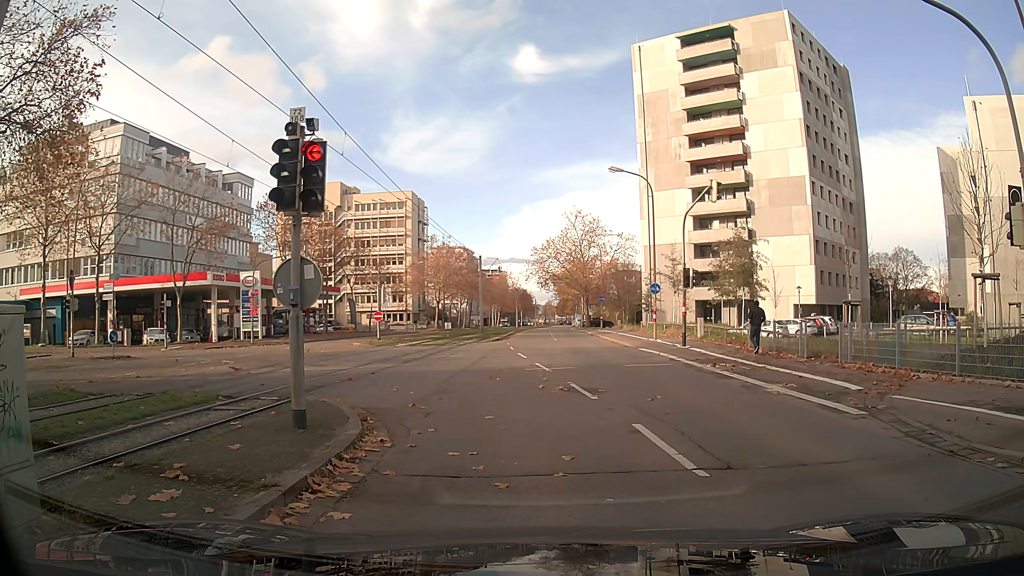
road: tertiary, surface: asphalt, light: Day
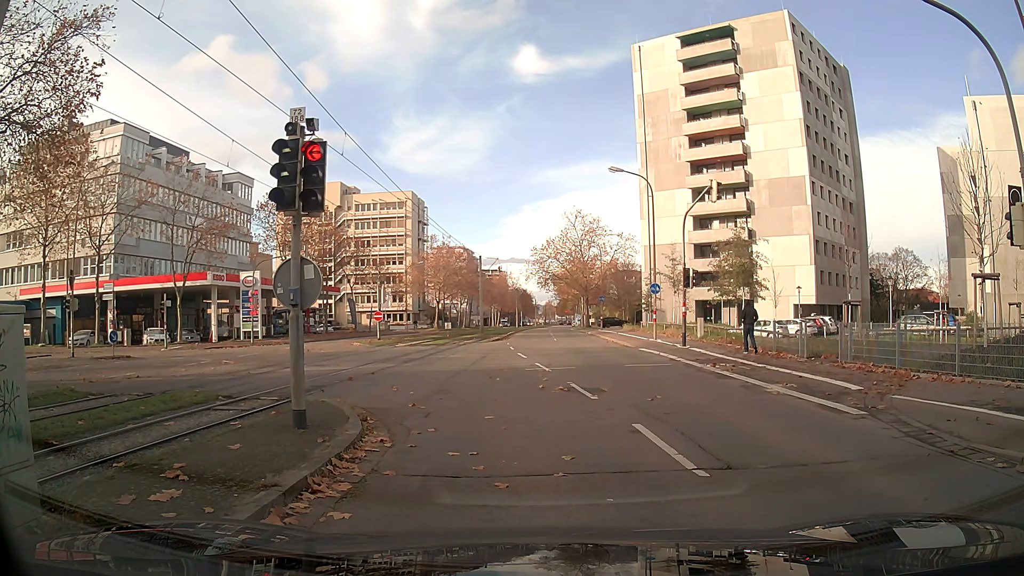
(0.0, 0.0) m; 0°
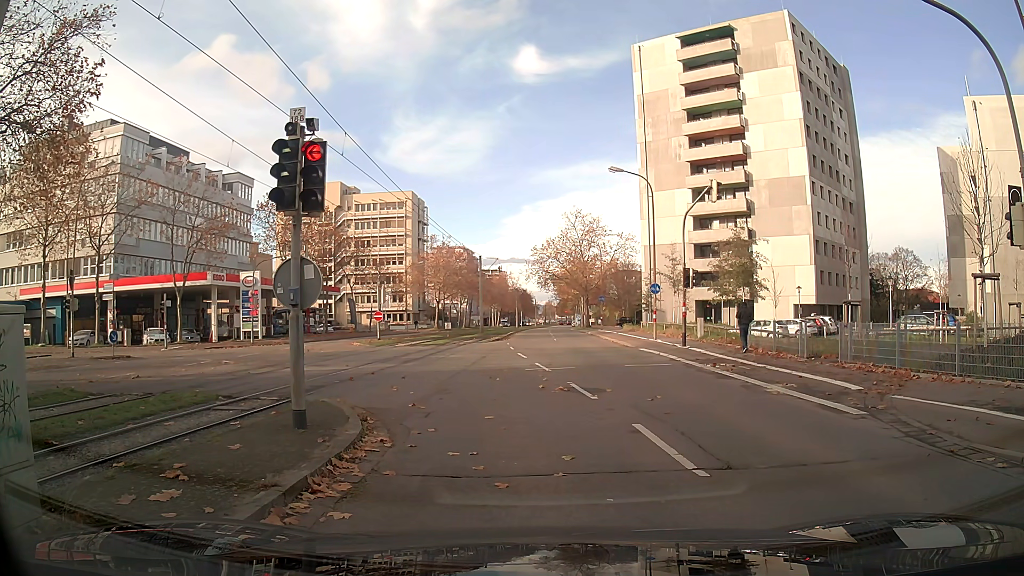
(0.0, 0.0) m; 0°
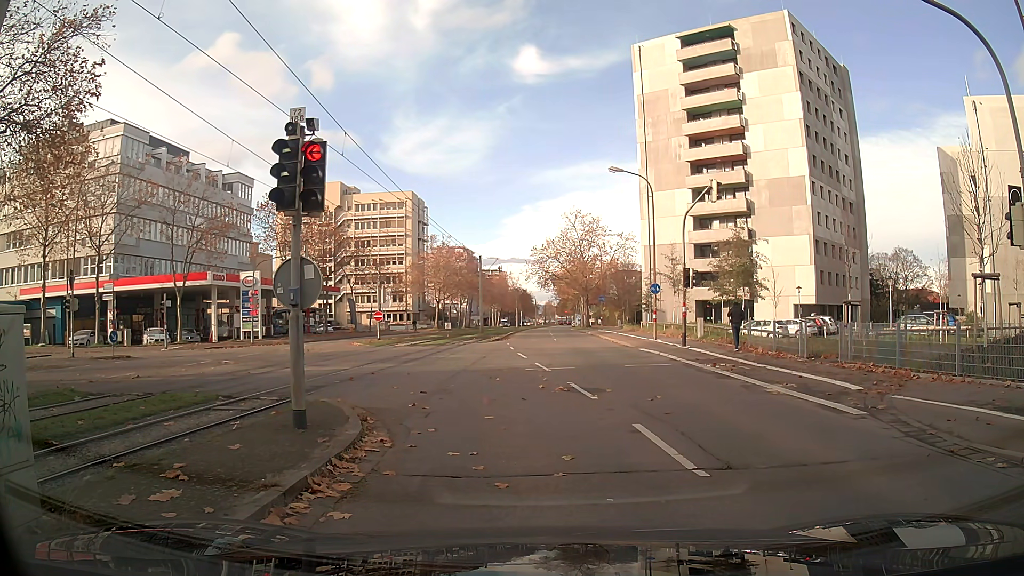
(0.0, 0.0) m; 0°
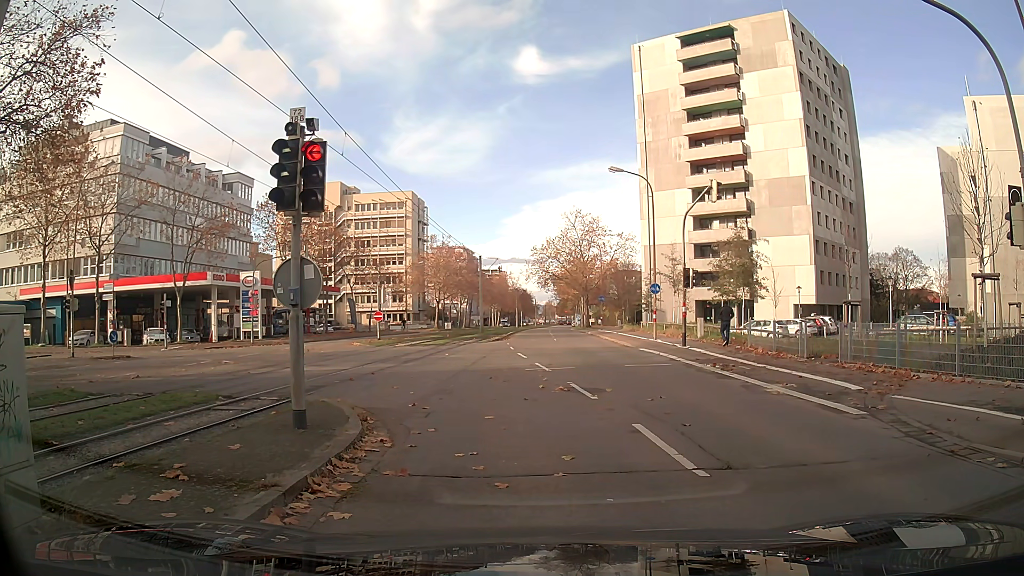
(0.0, 0.0) m; 0°
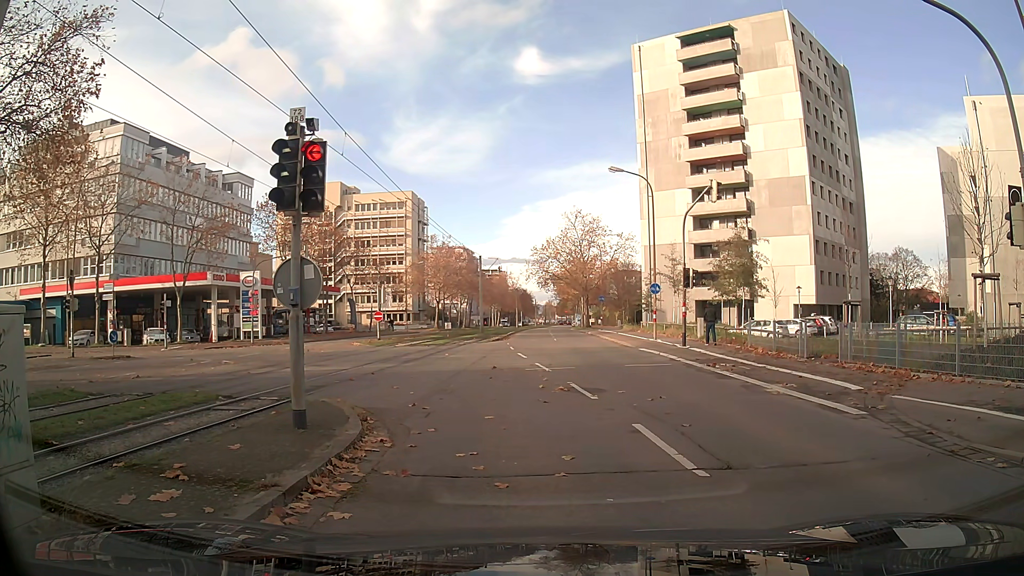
(0.0, 0.0) m; 0°
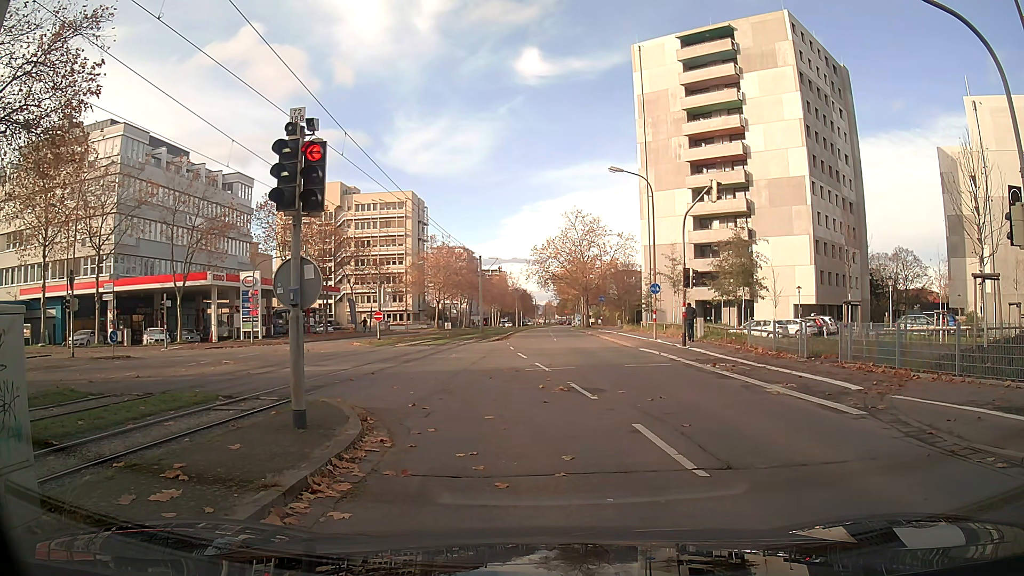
(0.0, 0.0) m; 0°
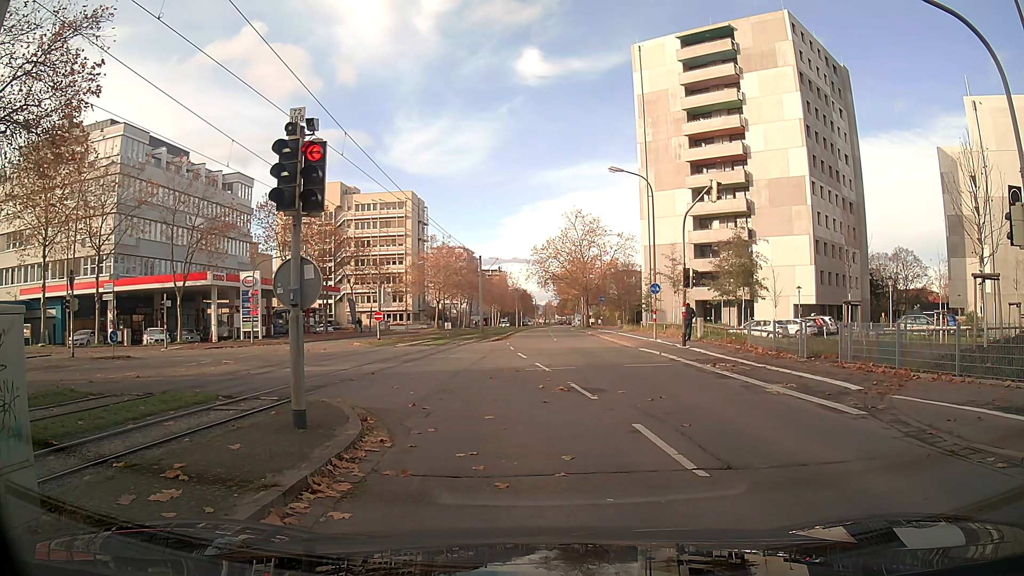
(0.0, 0.0) m; 0°
(-1, +10) (-5, +19) (-12, +26) (-21, +30) (-31, +31) (-41, +32) (-43, +40) (-40, +50) (-39, +60) (-38, +70) m
